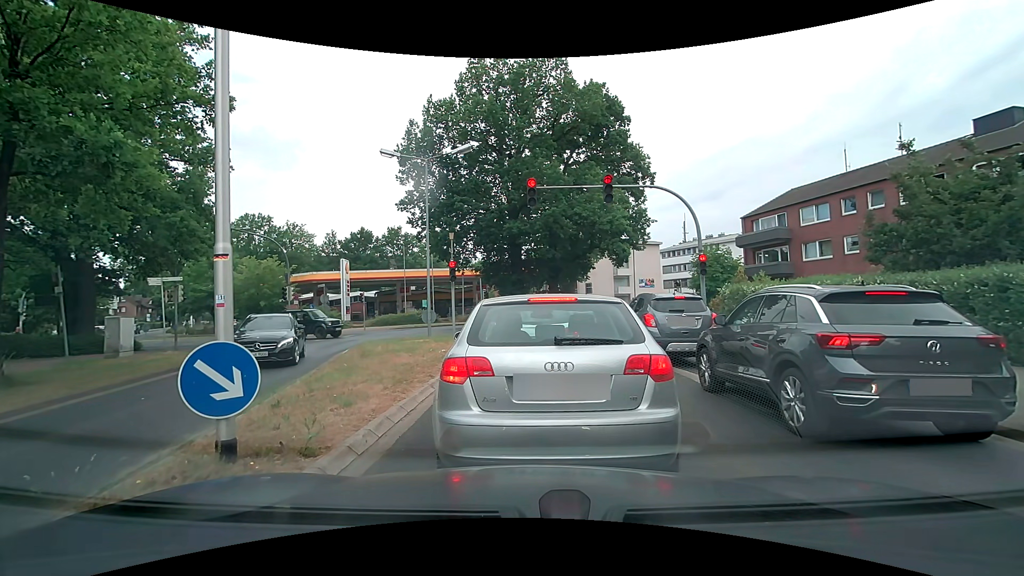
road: tertiary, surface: asphalt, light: Day
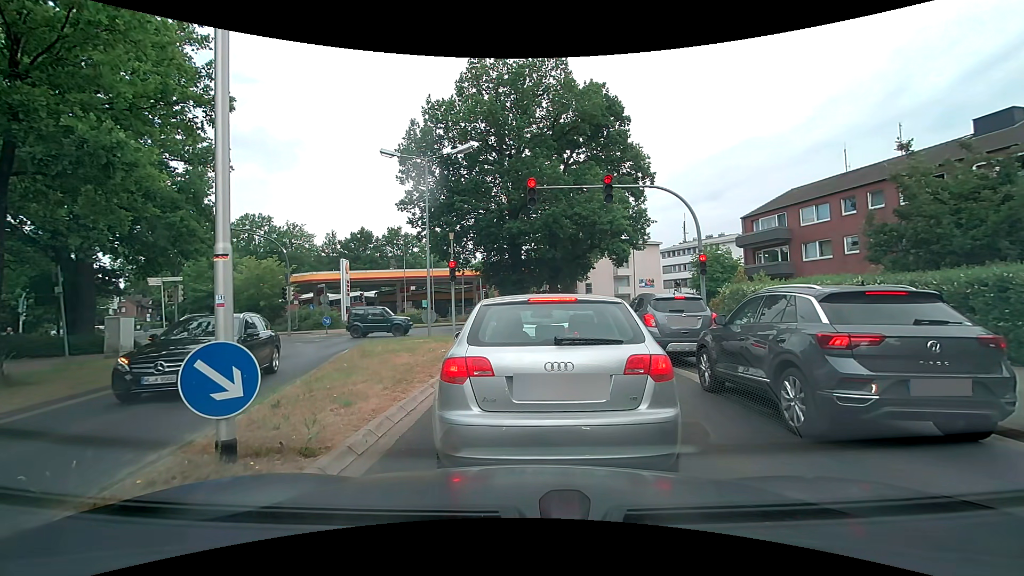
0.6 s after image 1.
(0.0, 0.0) m; 0°
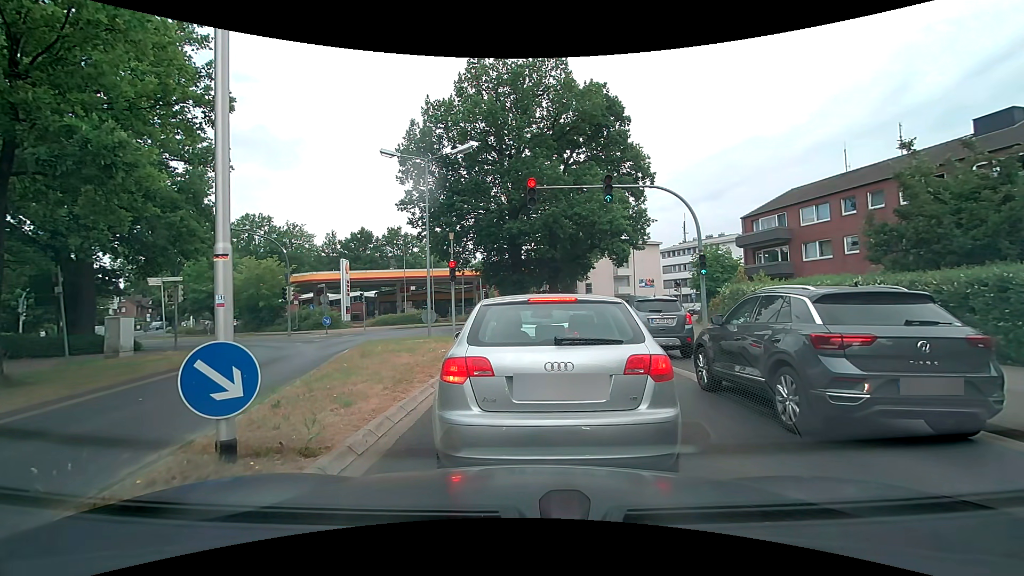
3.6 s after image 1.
(0.0, 0.0) m; 0°
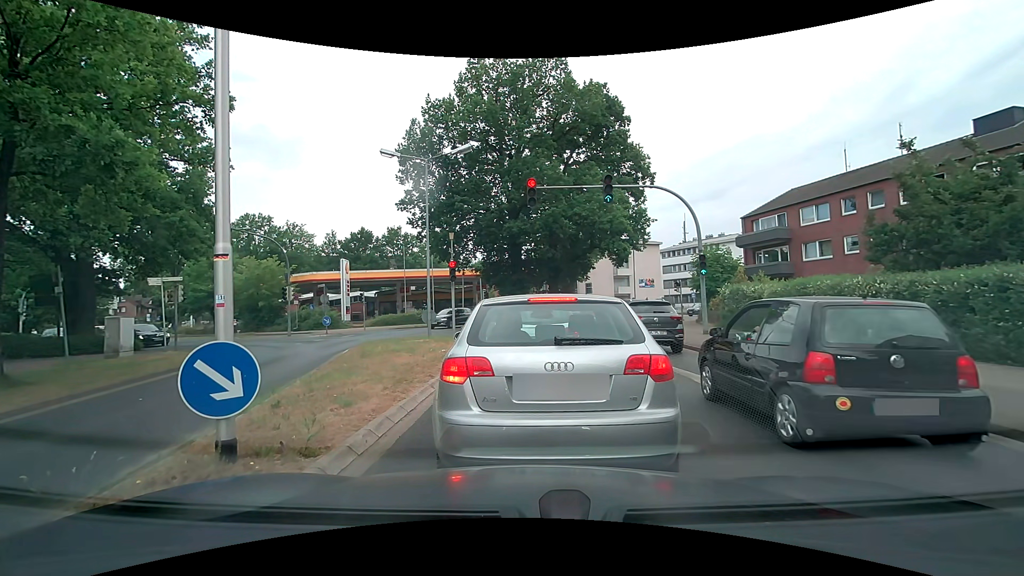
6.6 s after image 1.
(0.0, 0.0) m; 0°
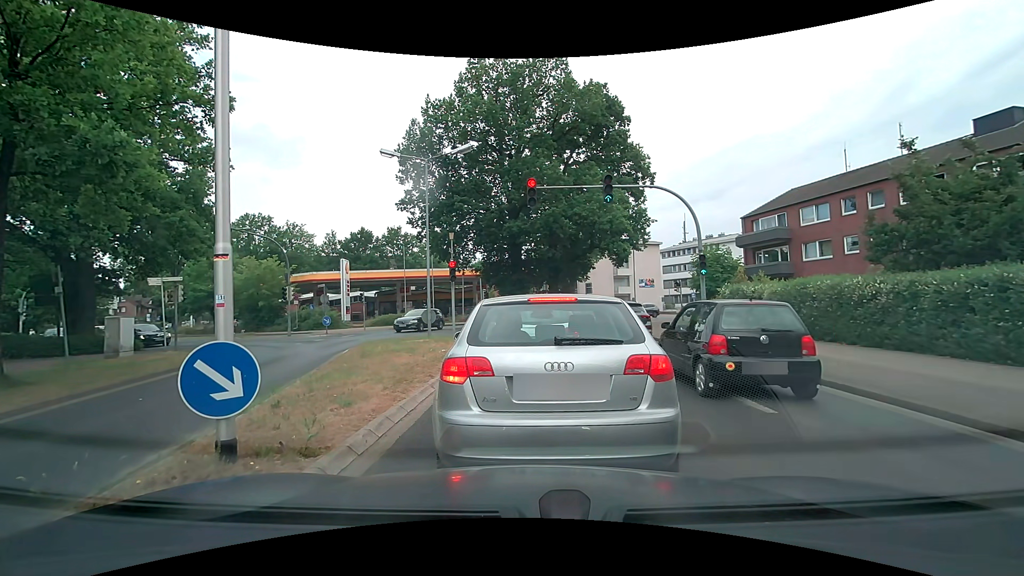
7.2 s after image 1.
(0.0, 0.0) m; 0°
